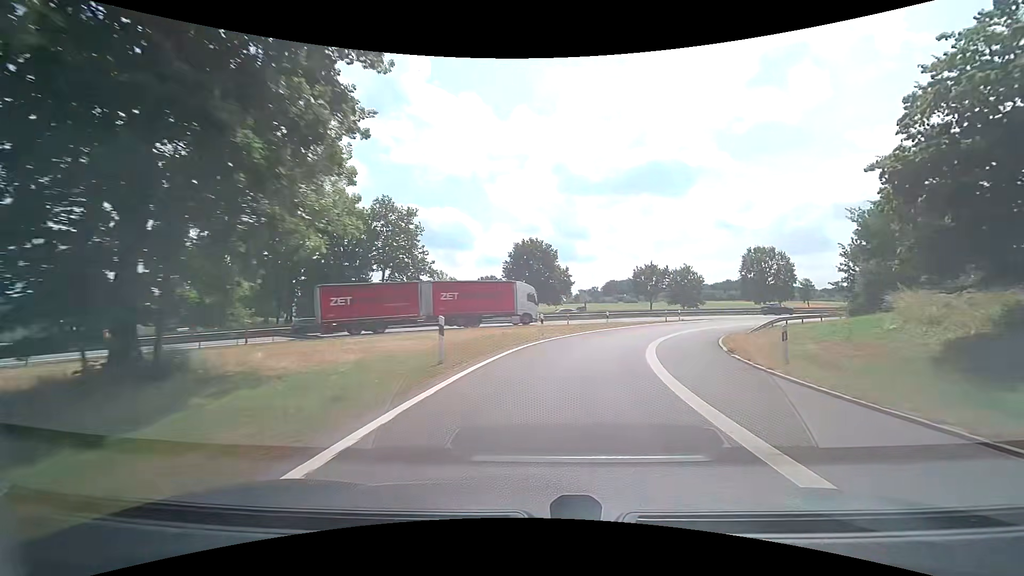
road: motorway_link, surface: asphalt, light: Day
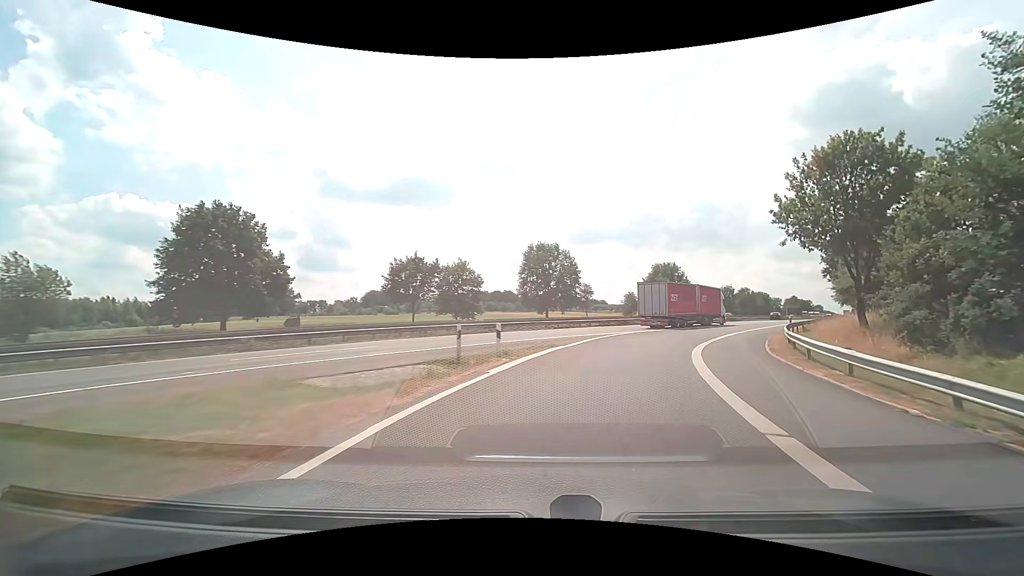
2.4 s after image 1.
(+6.8, +32.2) m; +26°
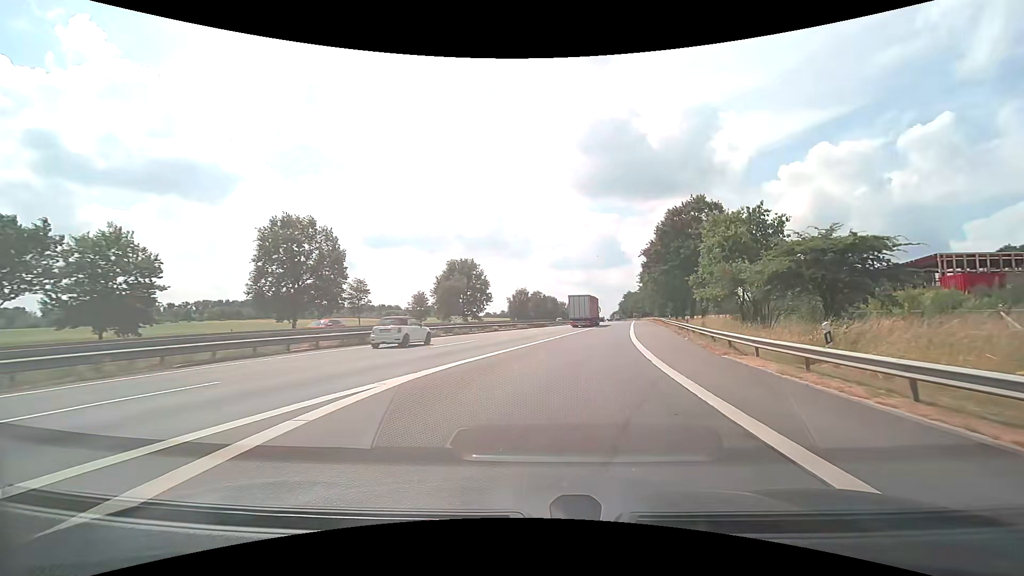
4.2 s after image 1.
(+5.7, +25.3) m; +23°
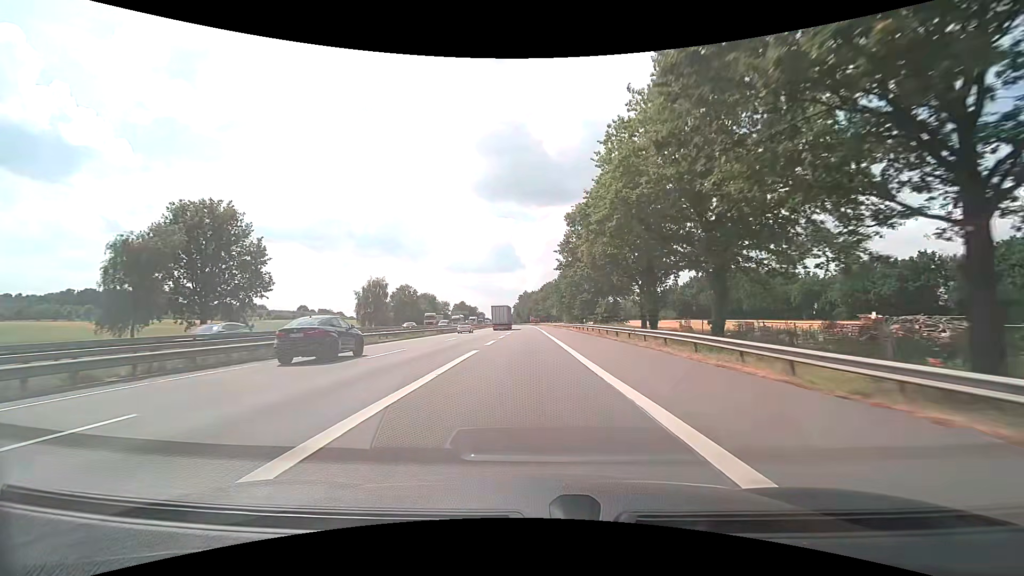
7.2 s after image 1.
(+9.1, +56.2) m; +13°
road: motorway
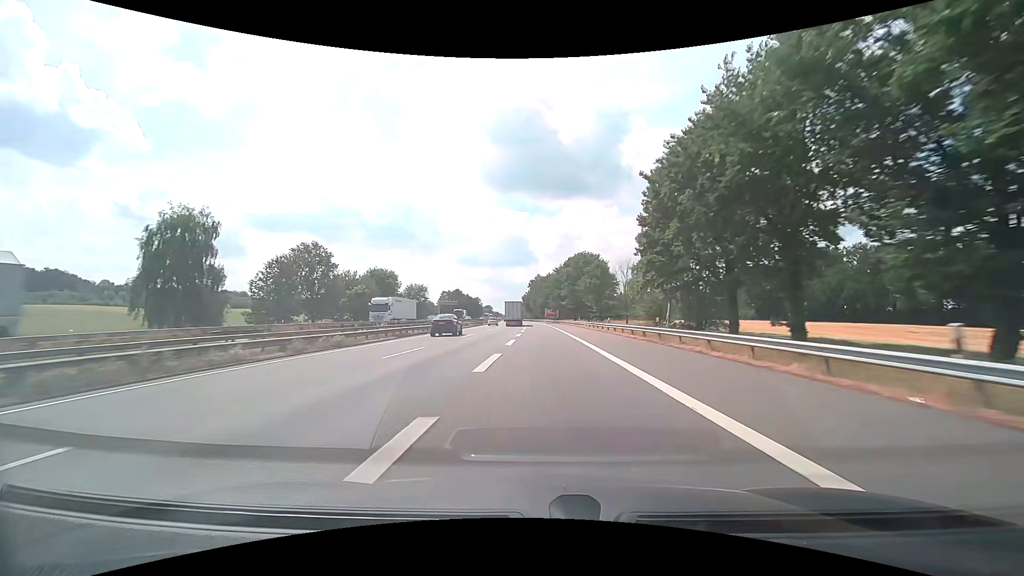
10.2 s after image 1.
(-1.4, +75.5) m; -1°
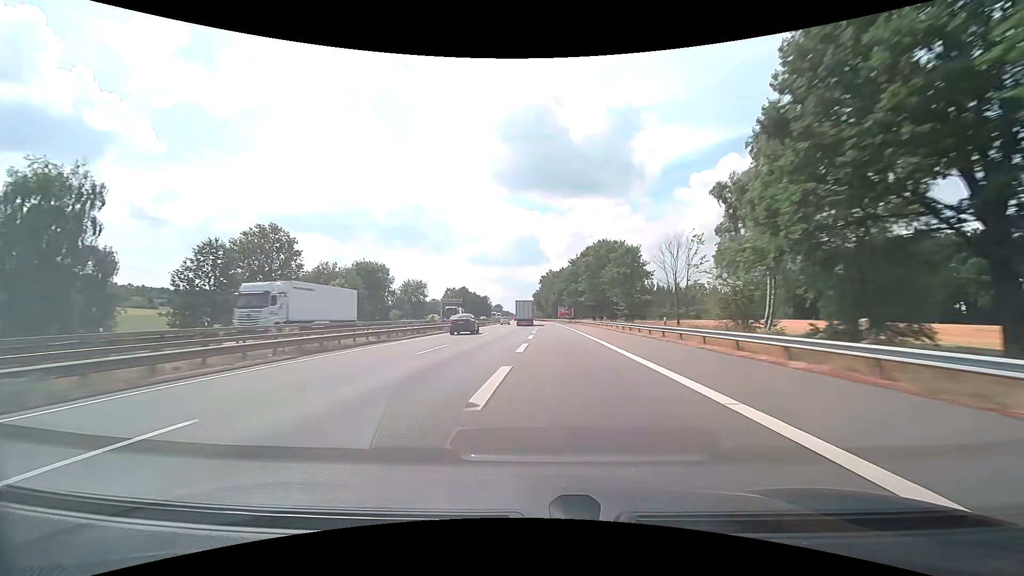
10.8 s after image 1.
(-0.1, +16.9) m; -1°
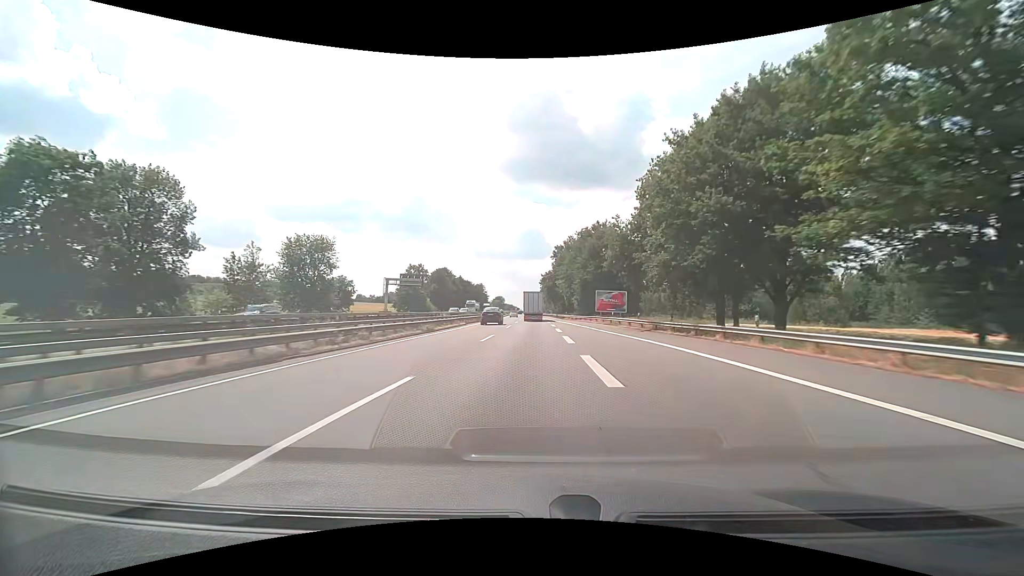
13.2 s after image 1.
(-1.2, +69.4) m; -1°
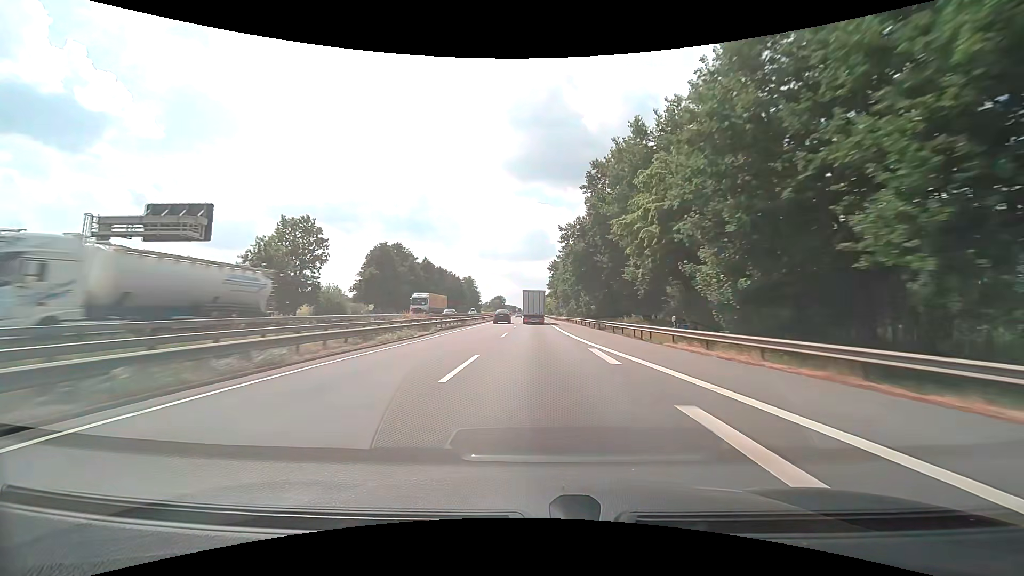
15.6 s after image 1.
(-0.1, +66.6) m; 0°
(0, +10) (0, +20) (0, +30) (0, +40) (0, +50) (0, +60) (0, +70) (0, +80) (0, +90) (0, +100) m
